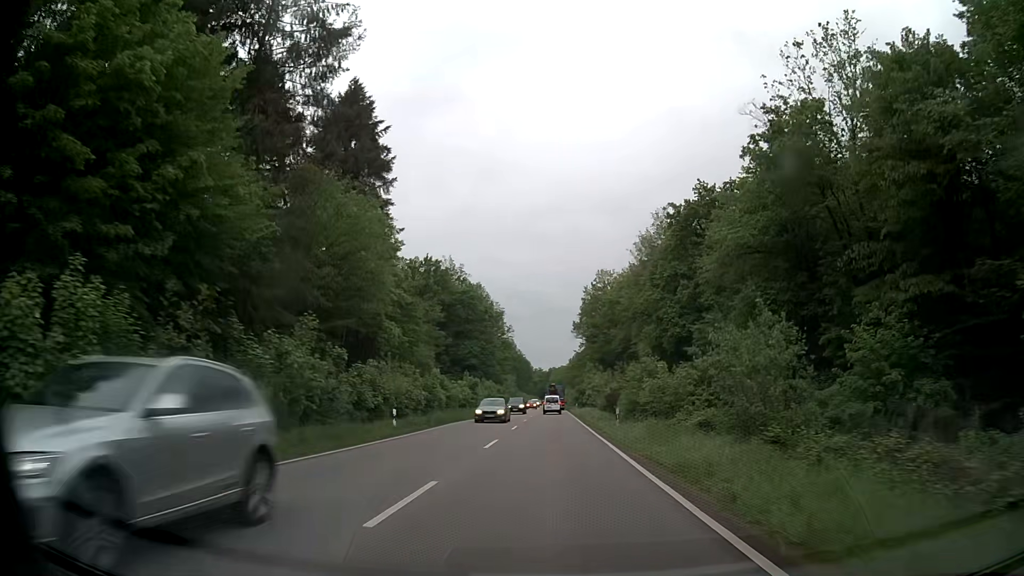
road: secondary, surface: asphalt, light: Day
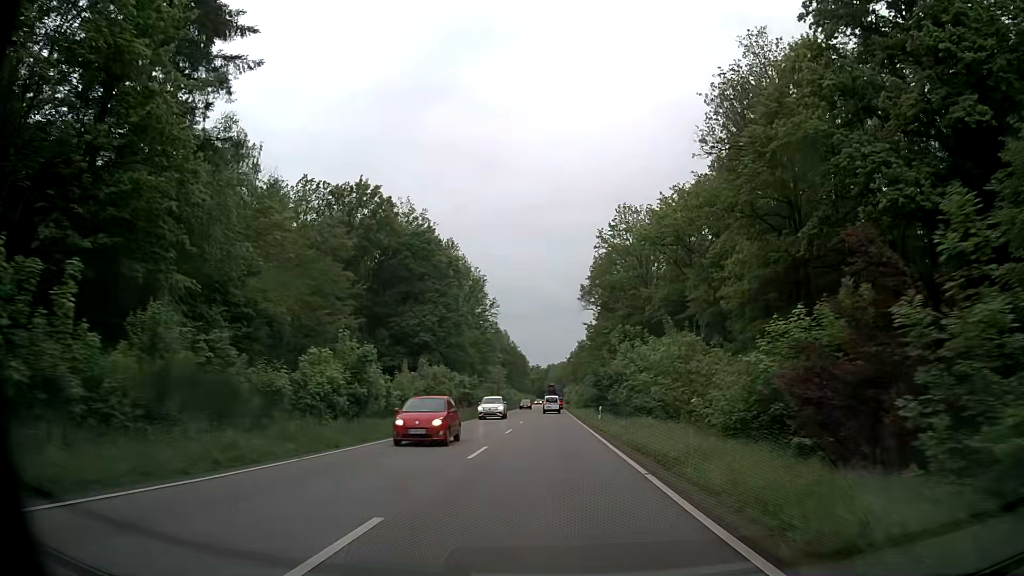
(-0.1, +39.7) m; 0°
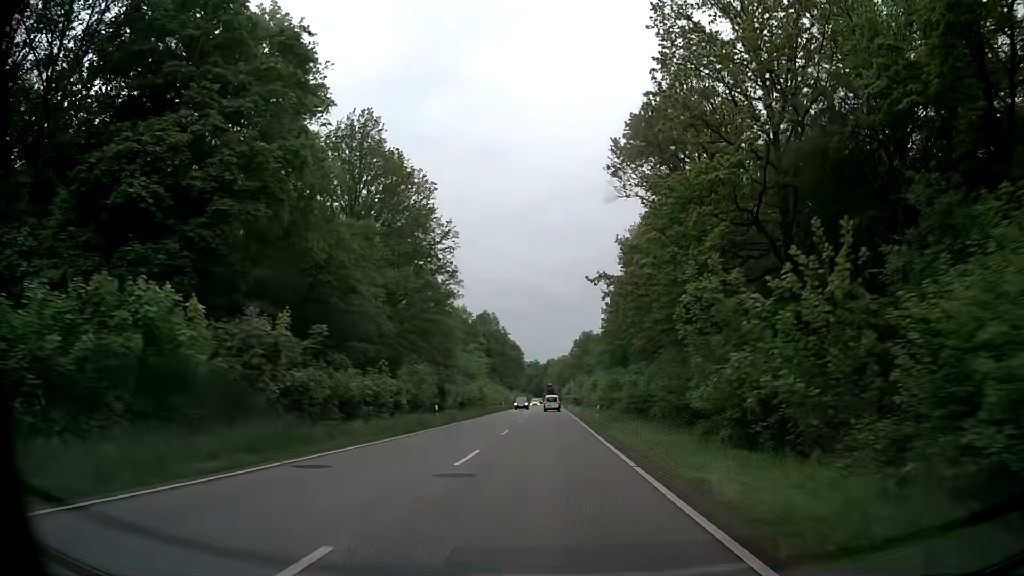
(-0.3, +49.7) m; 0°
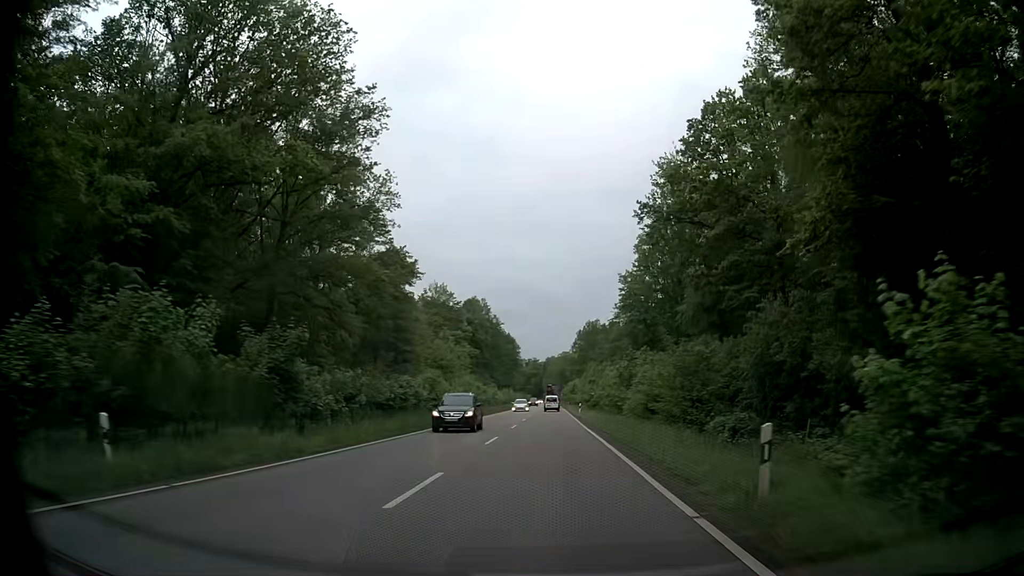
(0.0, +29.8) m; -1°
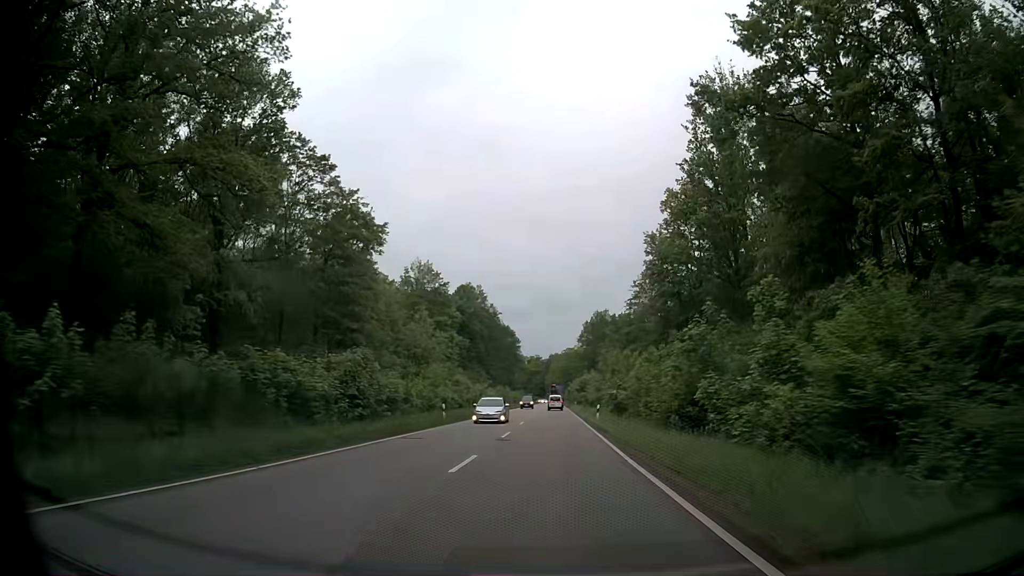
(+0.3, +19.8) m; +1°
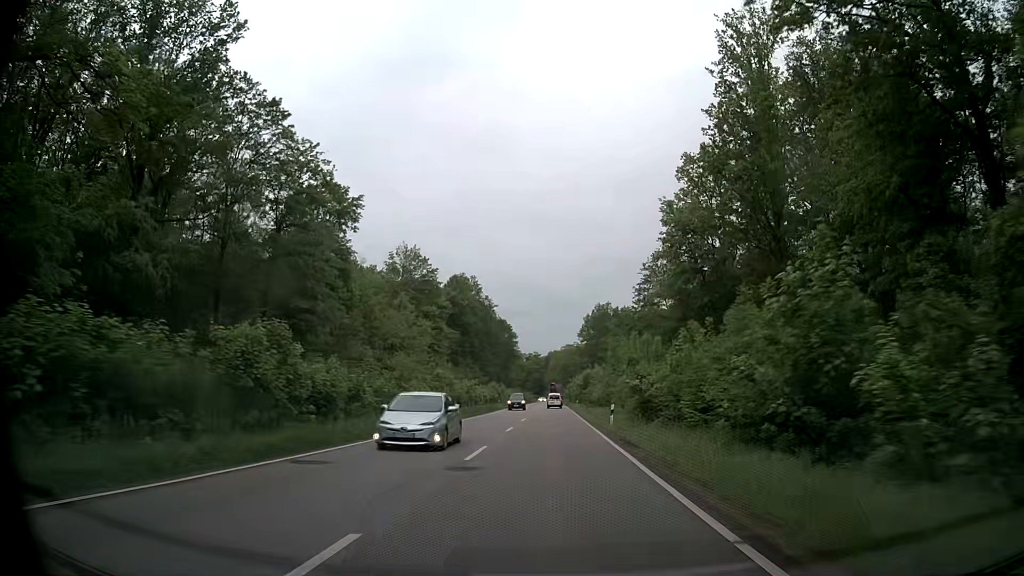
(0.0, +9.9) m; -1°
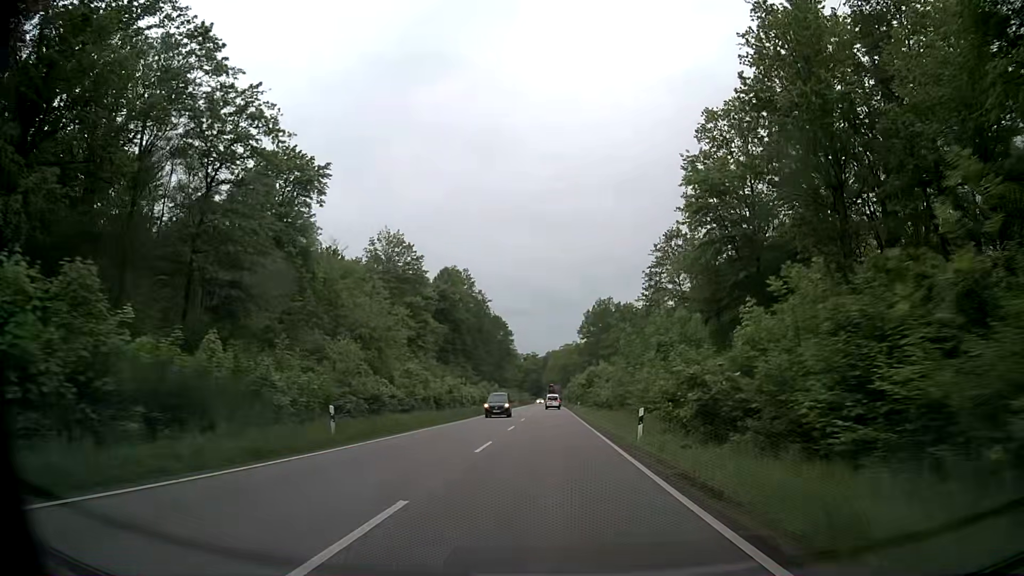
(+0.1, +9.9) m; +1°
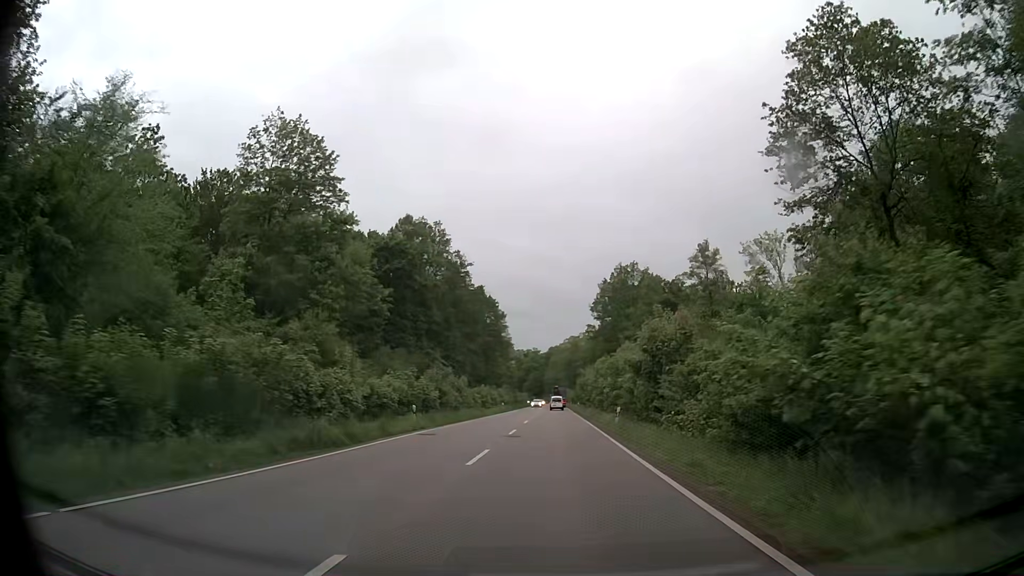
(-0.2, +39.1) m; 0°
(0, +10) (0, +20) (0, +30) (0, +40) (0, +50) (0, +60) (0, +70) (0, +80) (0, +90) (0, +100) m
